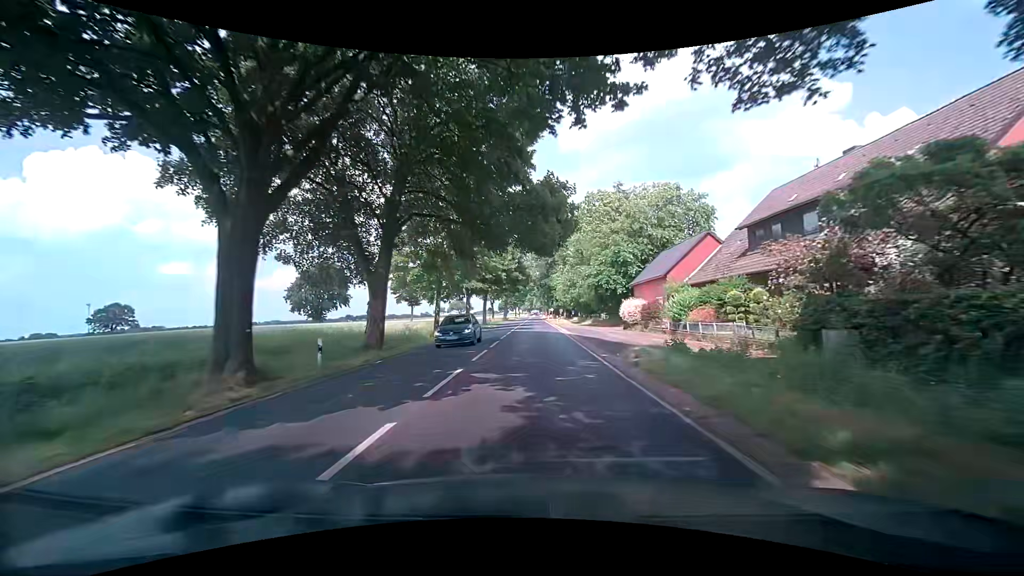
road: secondary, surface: asphalt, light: Day
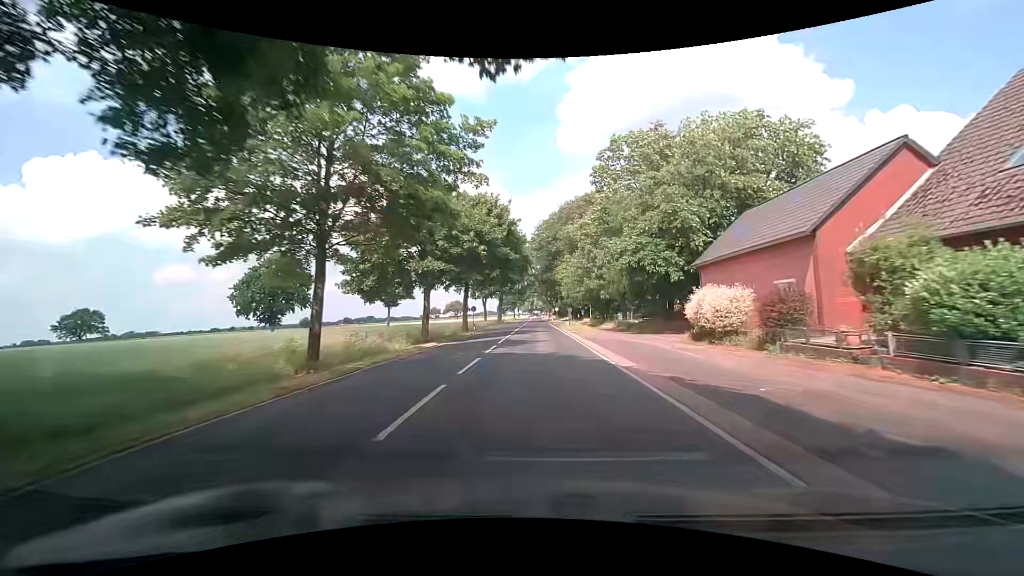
(+0.1, +21.0) m; +1°
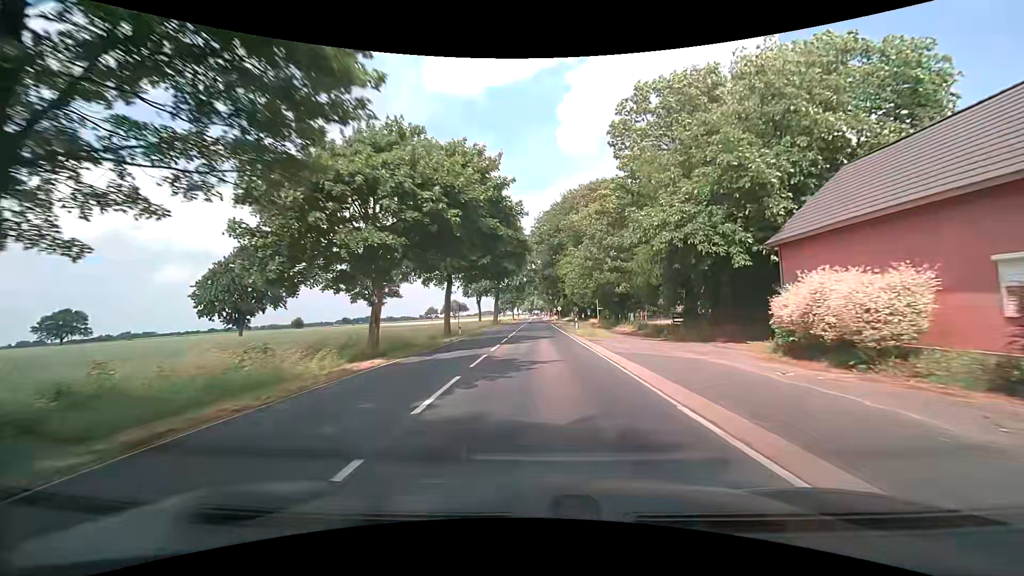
(-0.1, +10.5) m; 0°
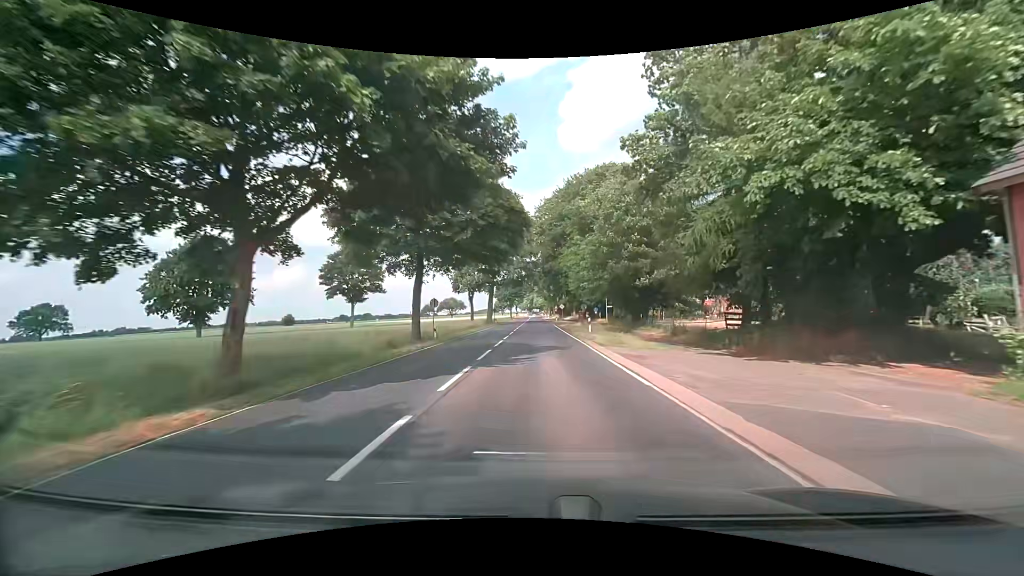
(0.0, +10.4) m; 0°
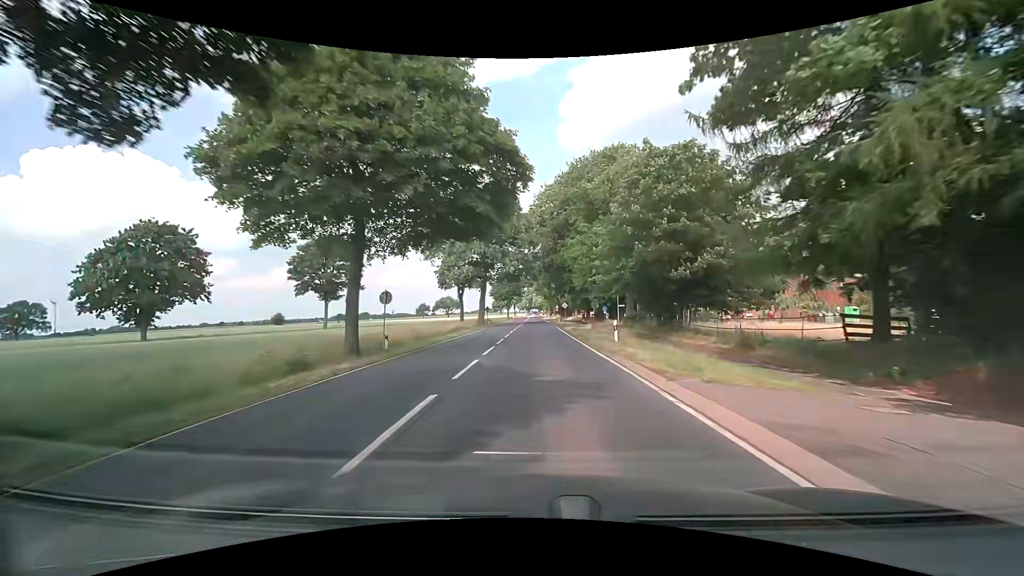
(0.0, +10.4) m; 0°
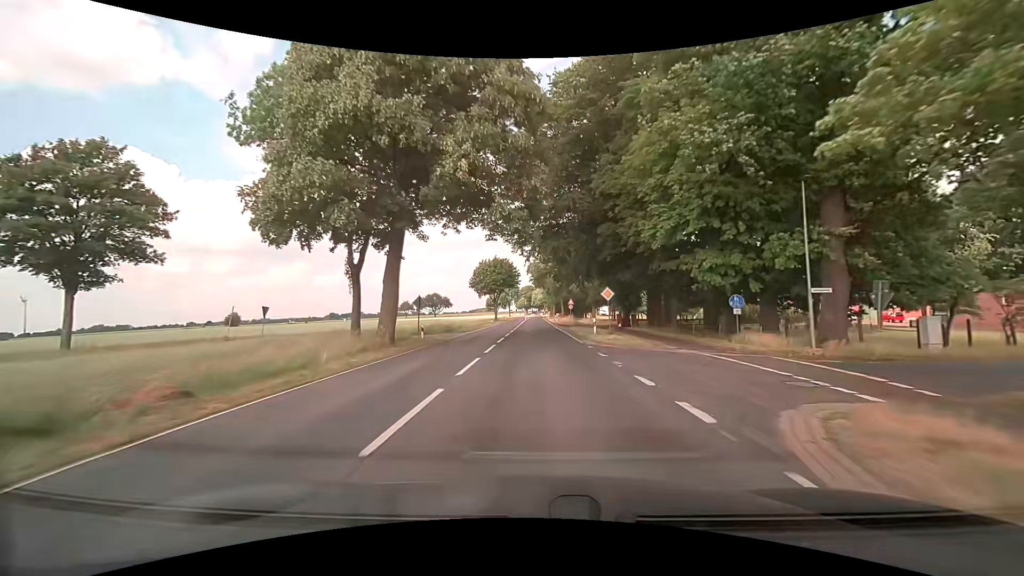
(+0.1, +41.5) m; 0°
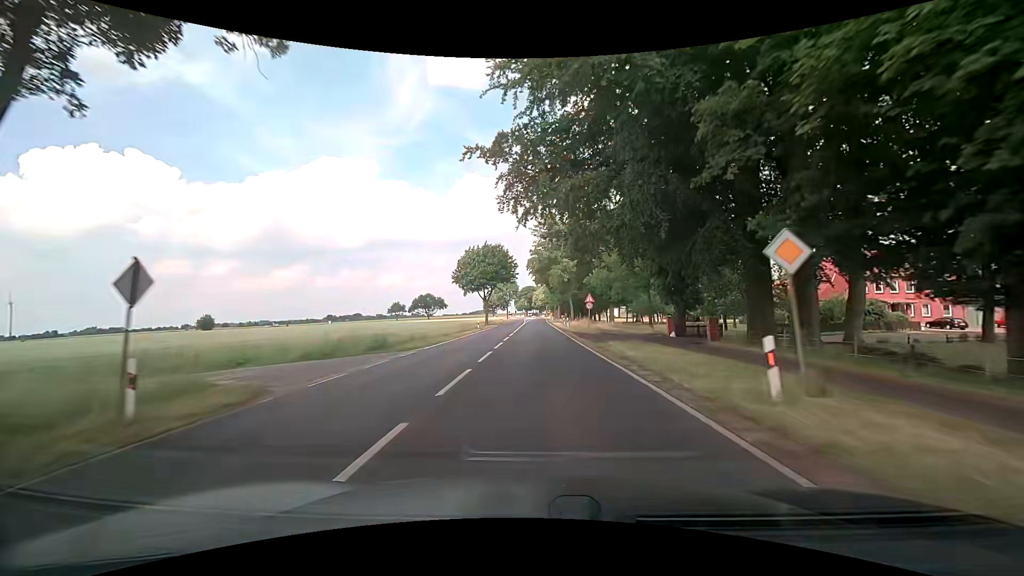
(0.0, +20.7) m; 0°
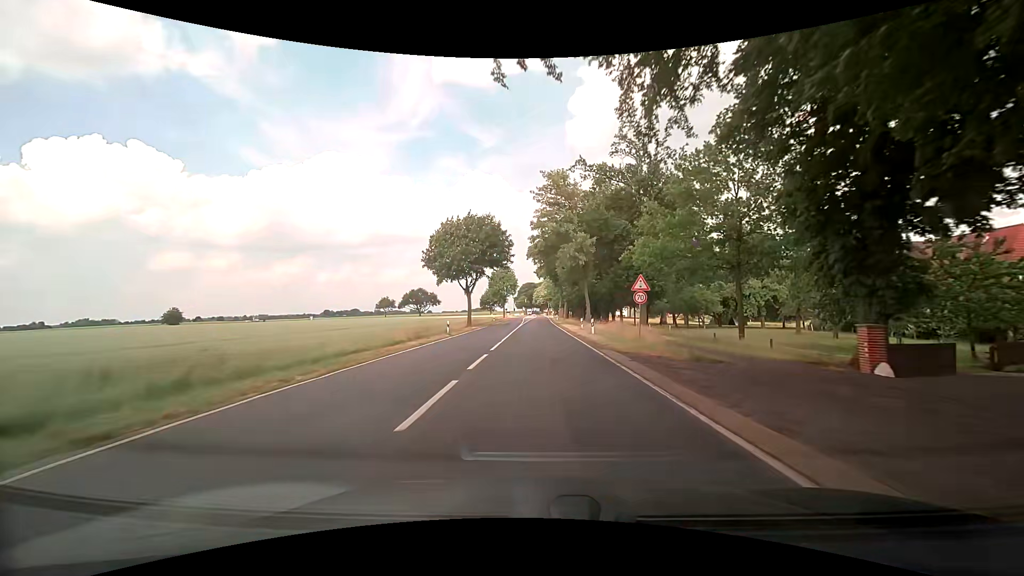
(-0.1, +20.7) m; 0°
(0, +10) (0, +20) (0, +30) (0, +40) (+1, +50) (+1, +60) (+1, +70) (+1, +80) (+1, +90) (+2, +100) m
